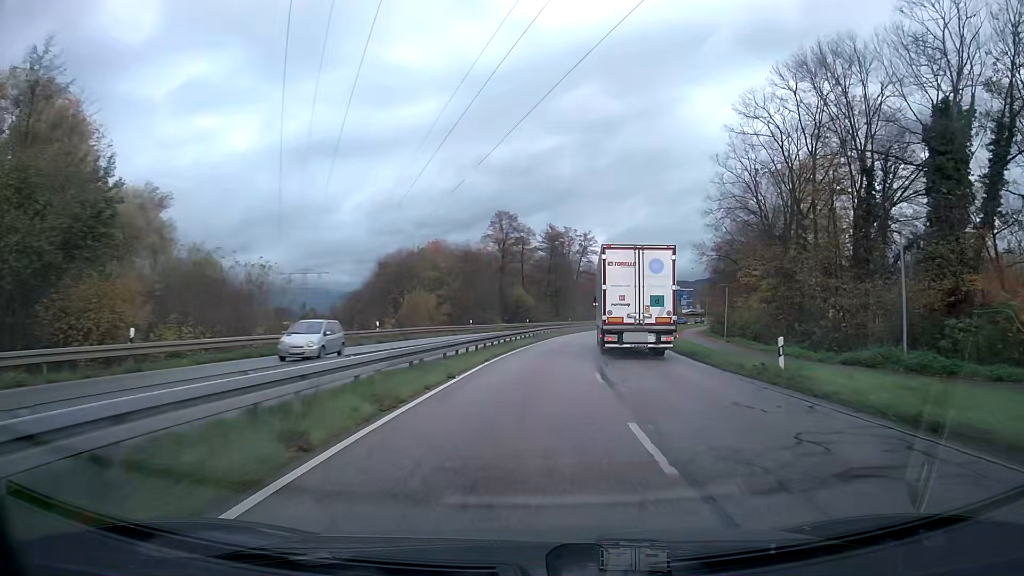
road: primary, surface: asphalt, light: Day
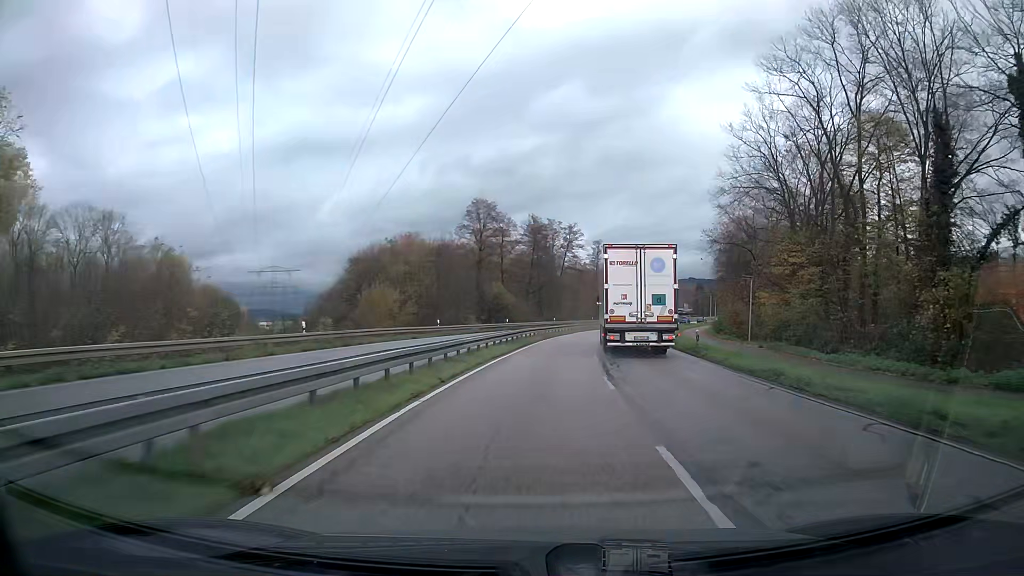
(+0.1, +10.7) m; +2°
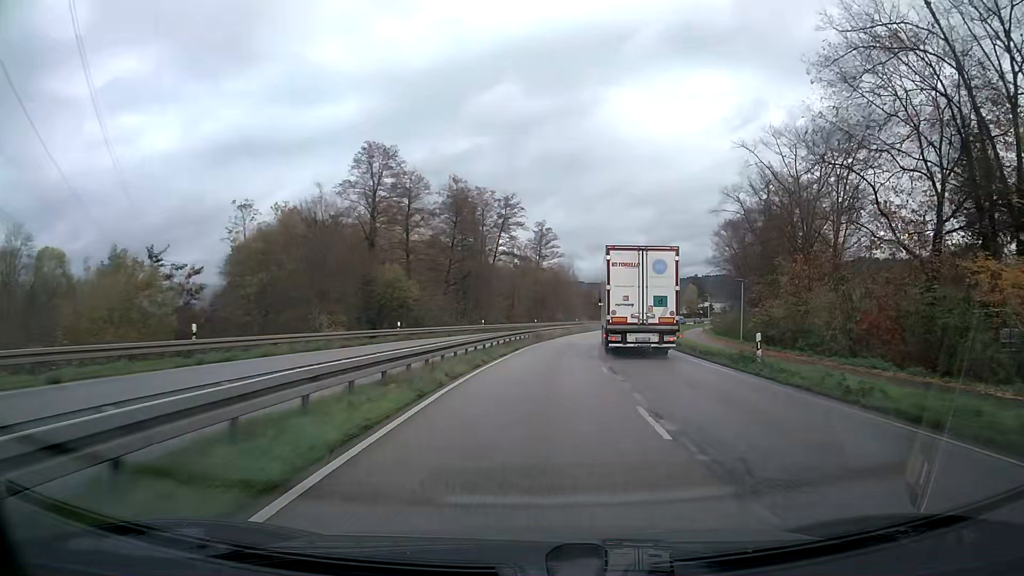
(+1.6, +32.2) m; +6°
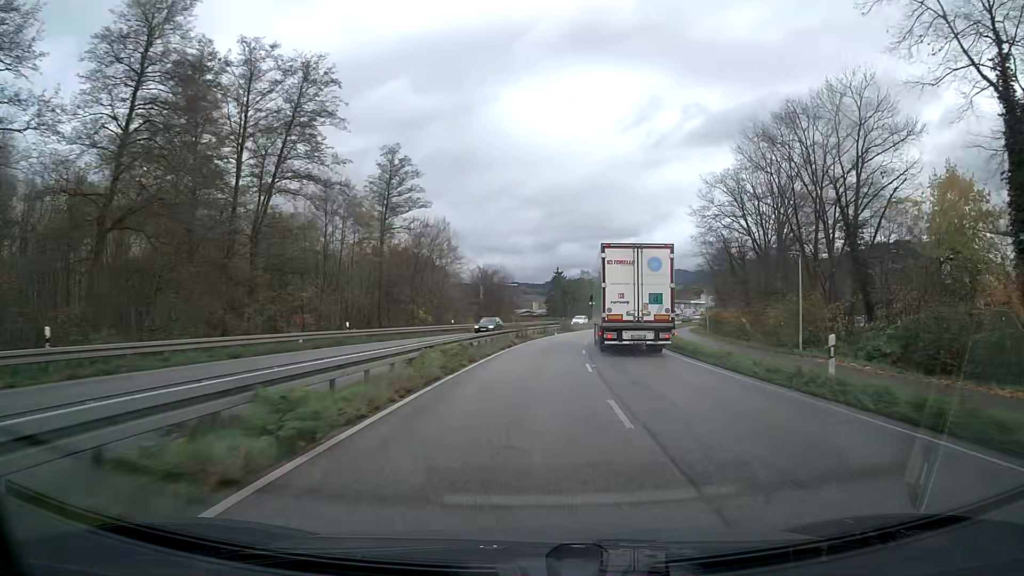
(+4.4, +52.4) m; +9°
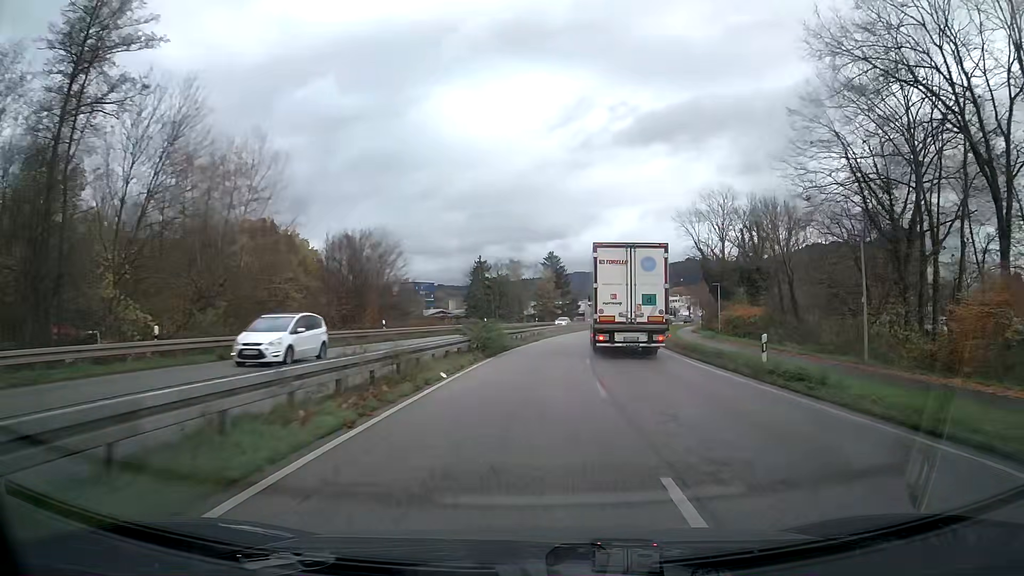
(+2.3, +40.9) m; +6°
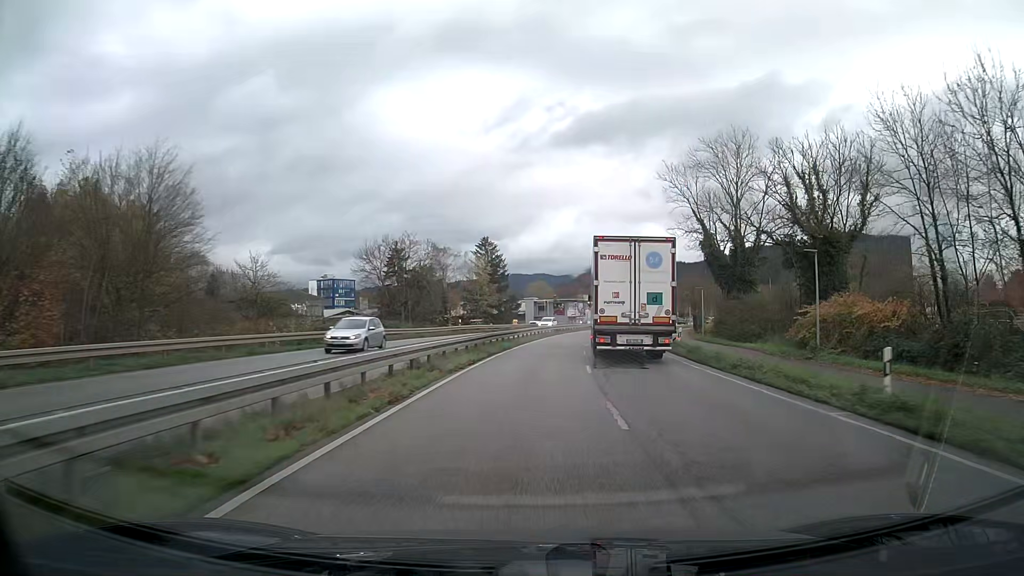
(+1.3, +30.0) m; +5°
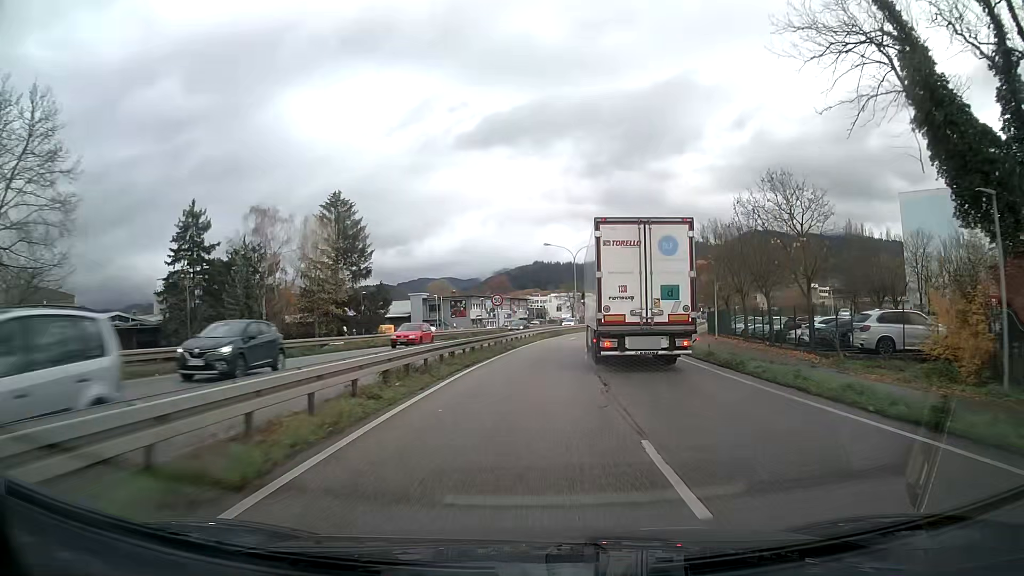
(+3.4, +48.1) m; +8°
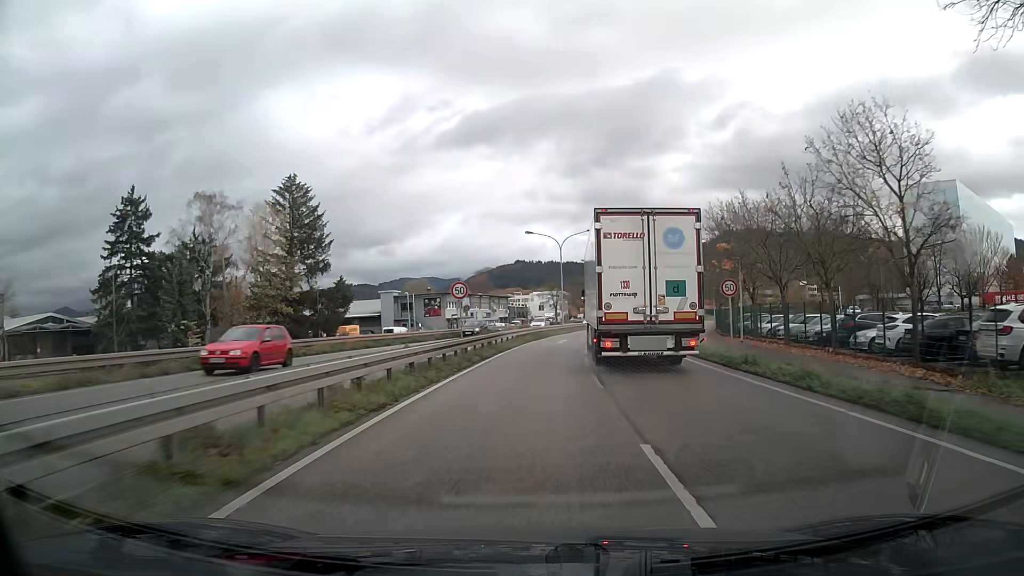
(+0.1, +9.4) m; +1°
